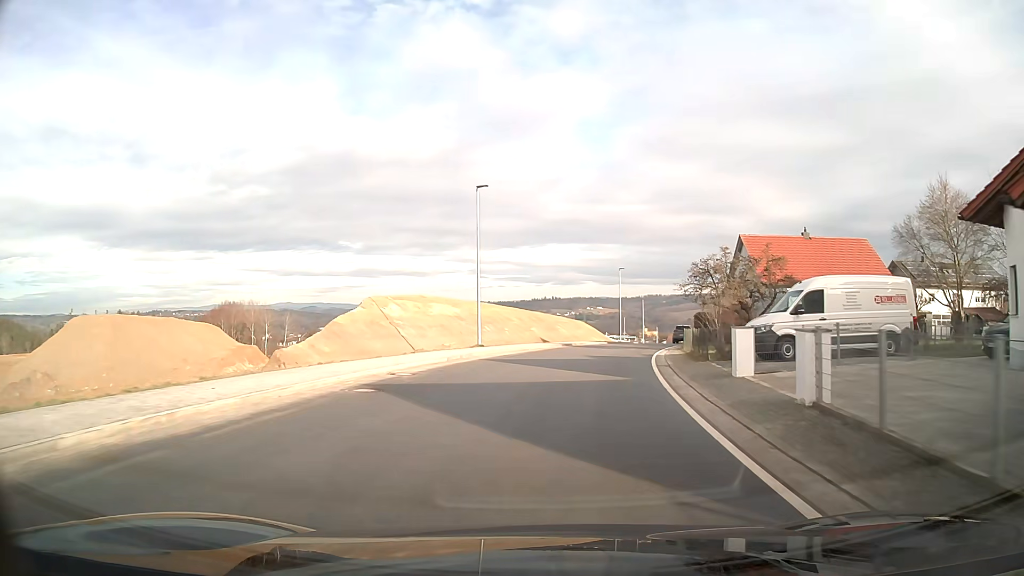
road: unclassified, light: Day
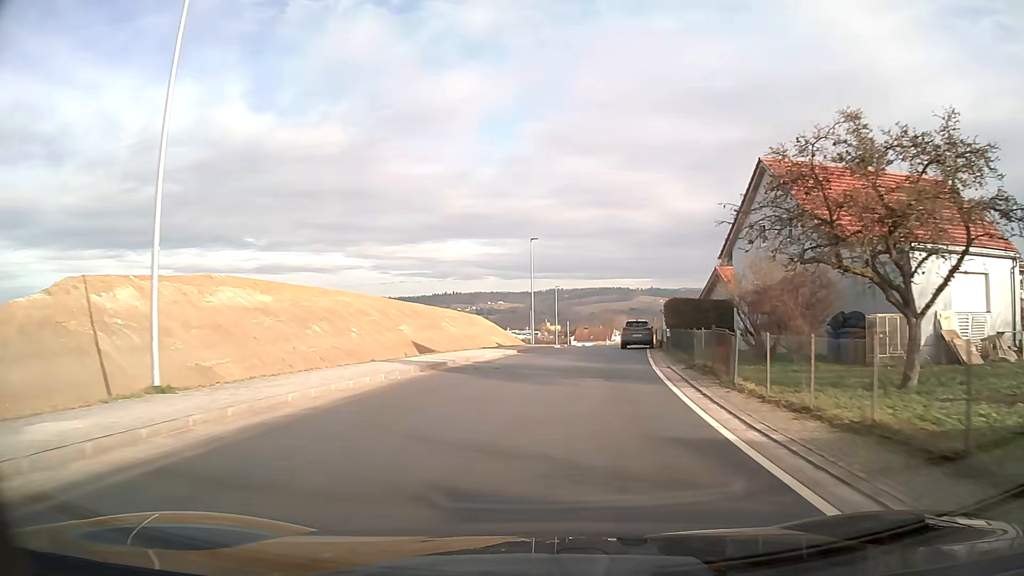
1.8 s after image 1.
(+1.8, +23.0) m; +7°
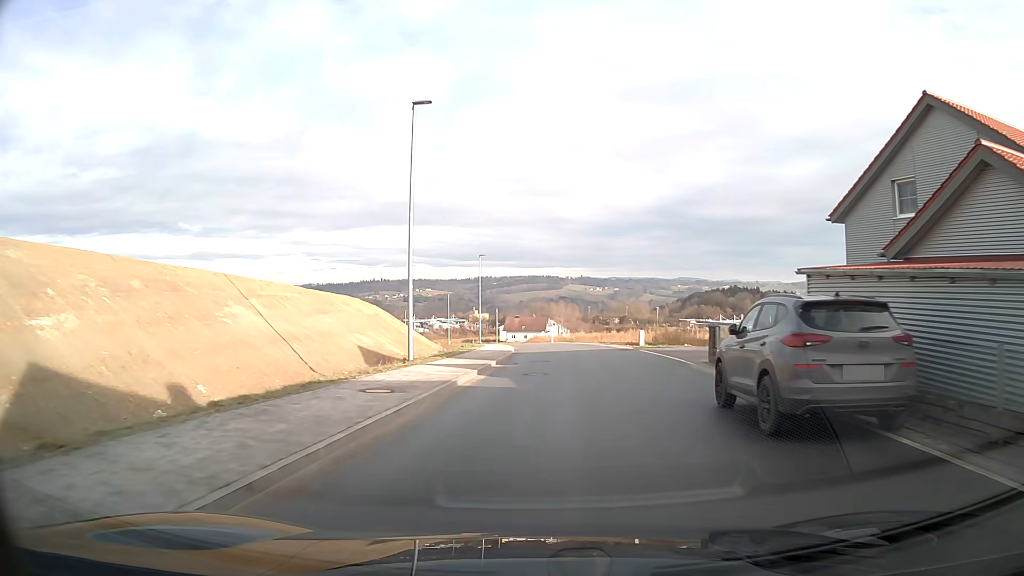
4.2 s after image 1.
(+1.6, +30.9) m; +7°
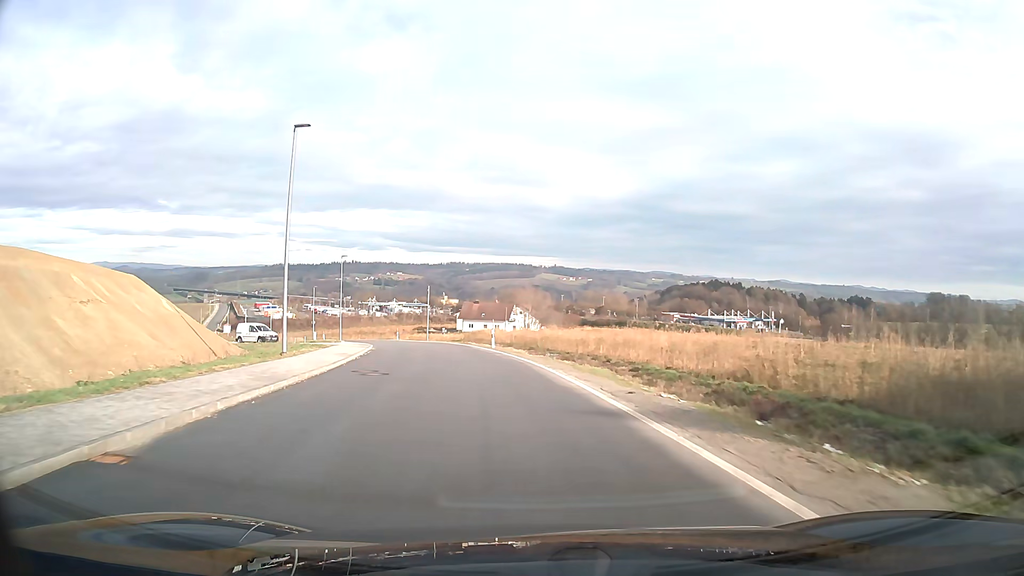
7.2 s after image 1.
(+2.1, +38.8) m; 0°
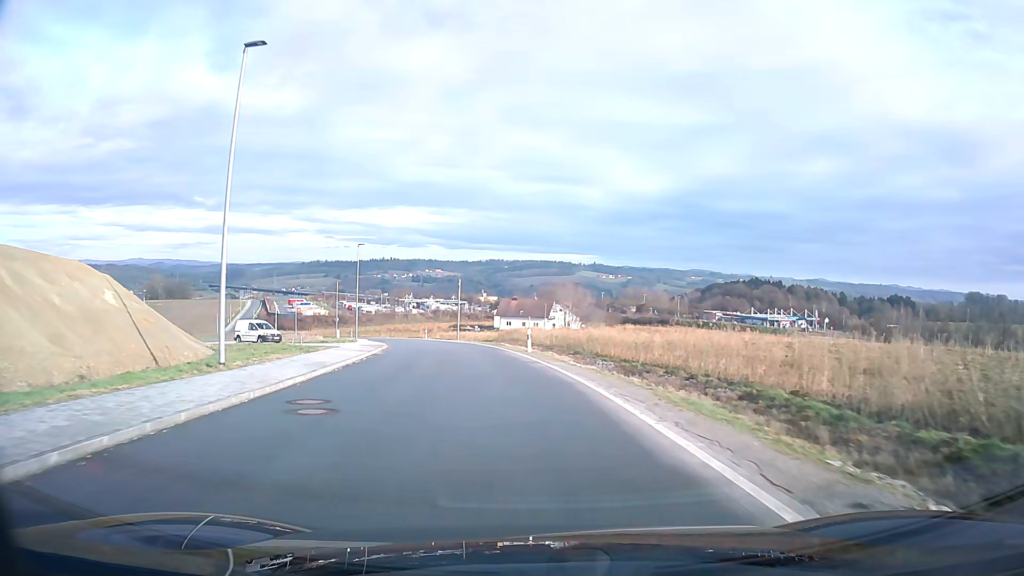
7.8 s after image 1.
(-0.2, +7.7) m; -3°
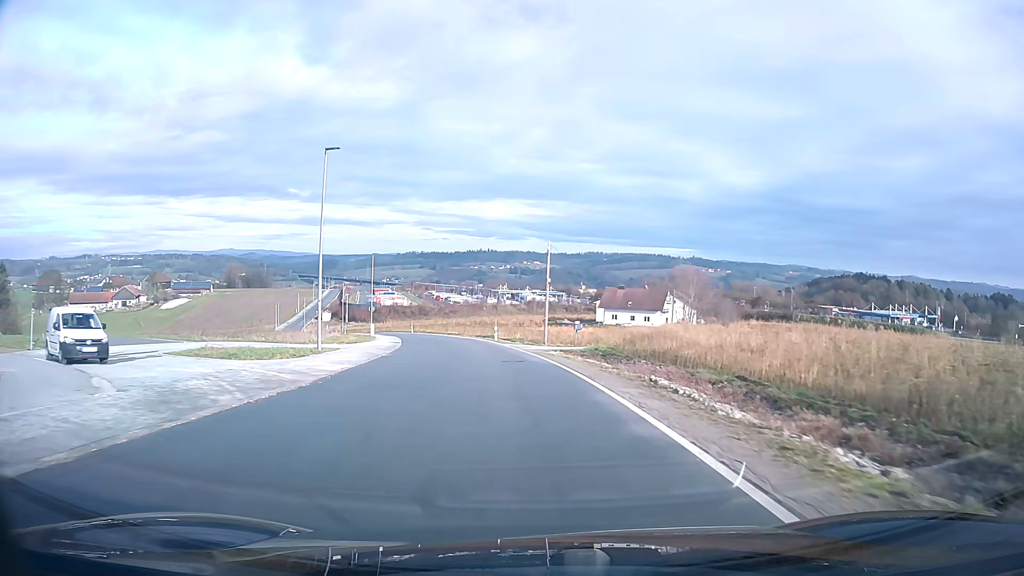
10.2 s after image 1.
(-2.3, +30.6) m; -8°
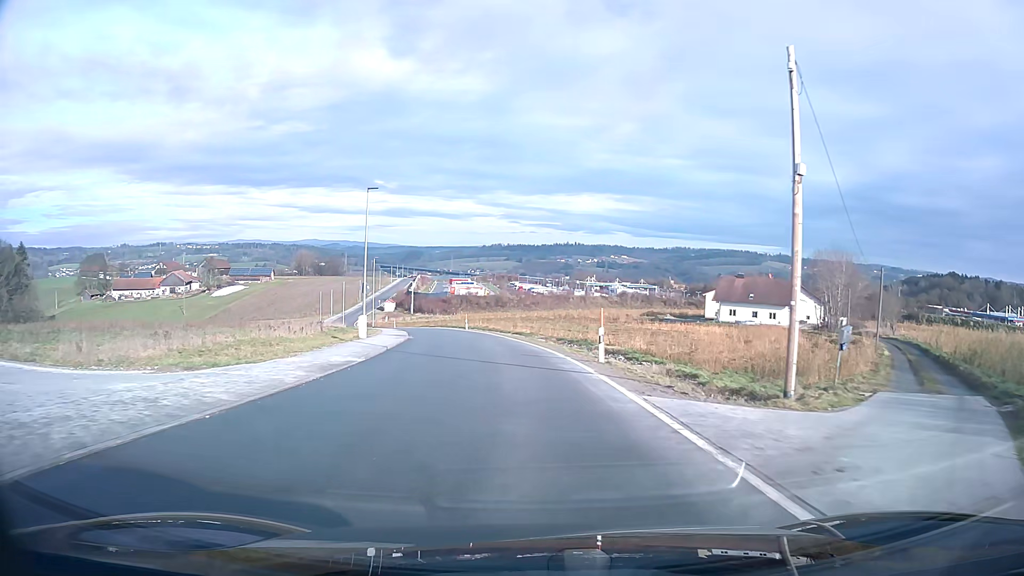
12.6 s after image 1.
(-2.0, +30.7) m; -7°
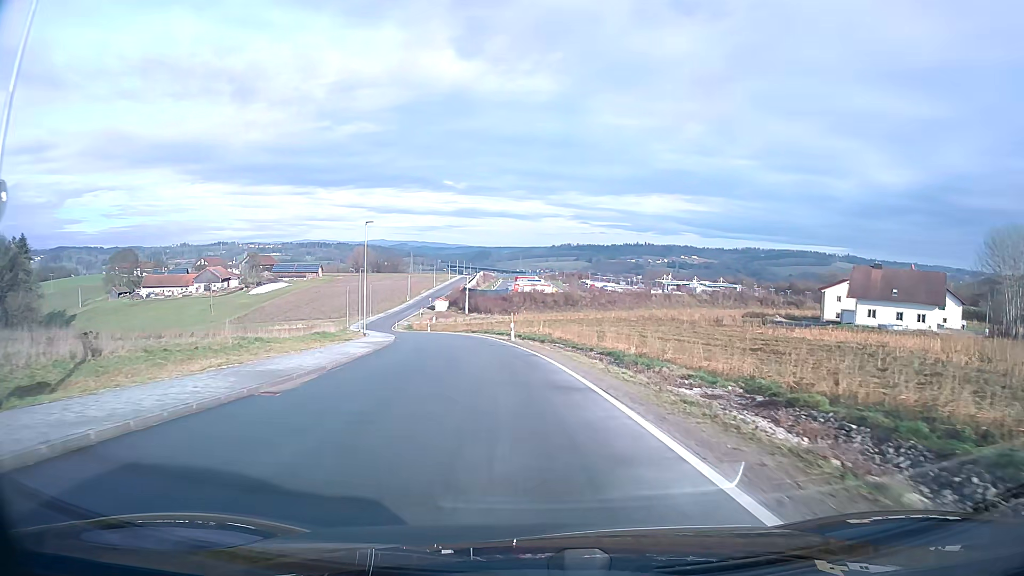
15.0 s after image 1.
(-1.5, +30.4) m; -6°
